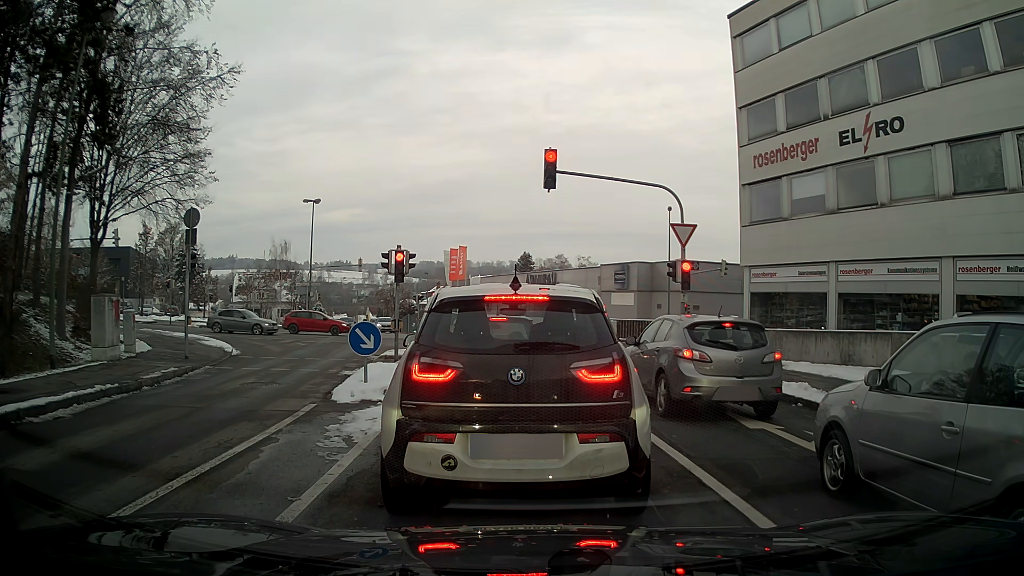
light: Day
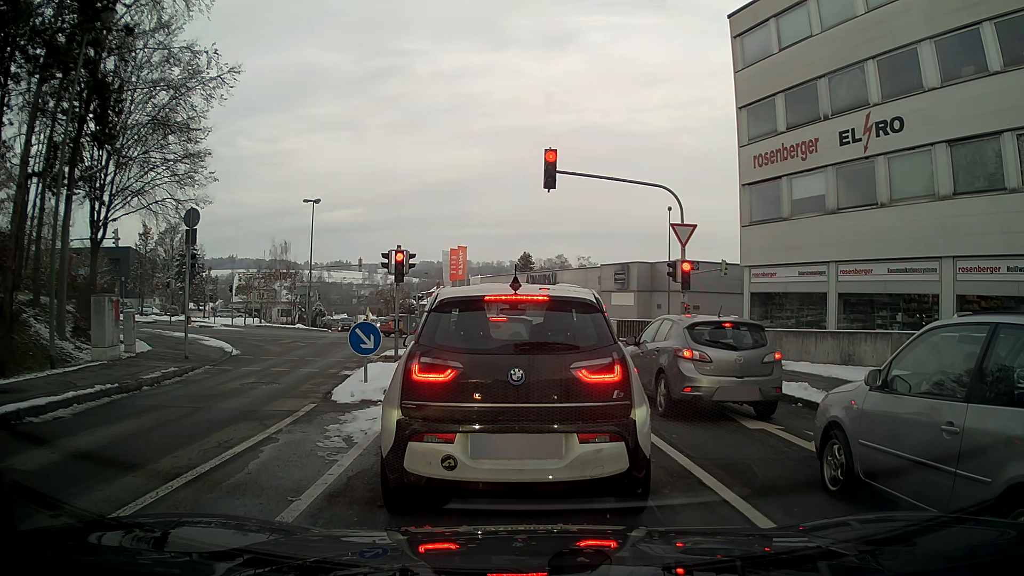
(0.0, 0.0) m; 0°
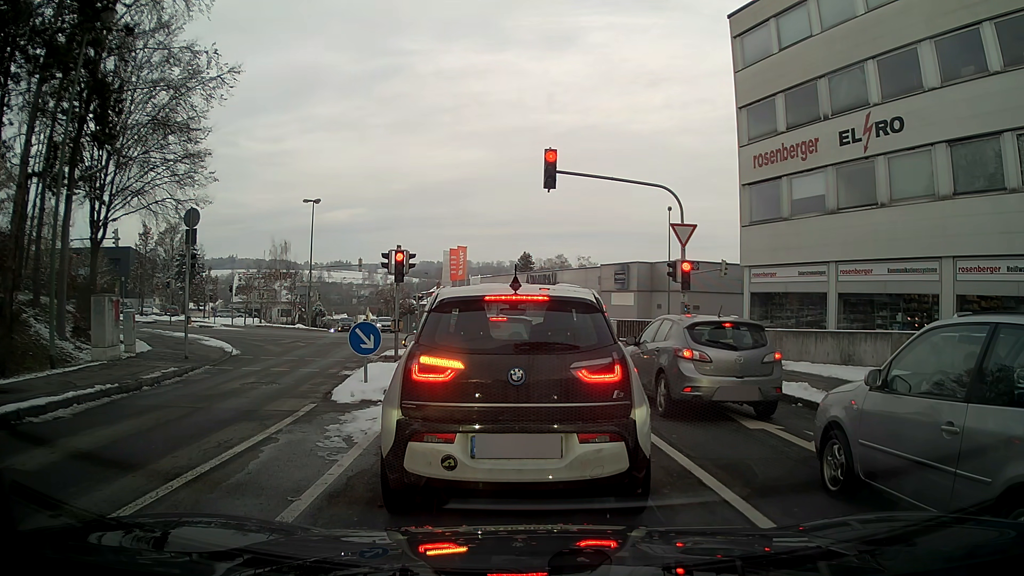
(0.0, 0.0) m; 0°
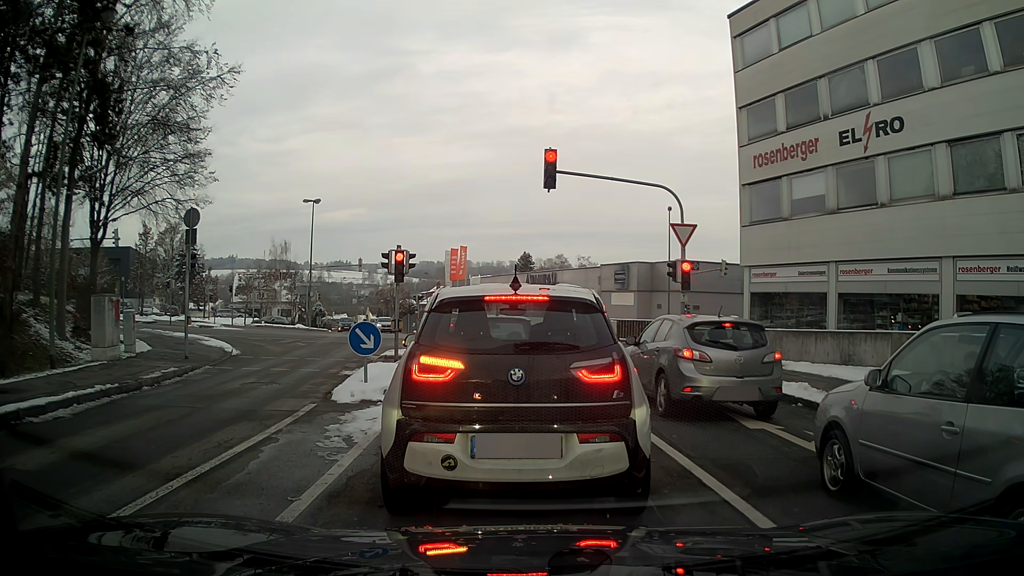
(0.0, 0.0) m; 0°
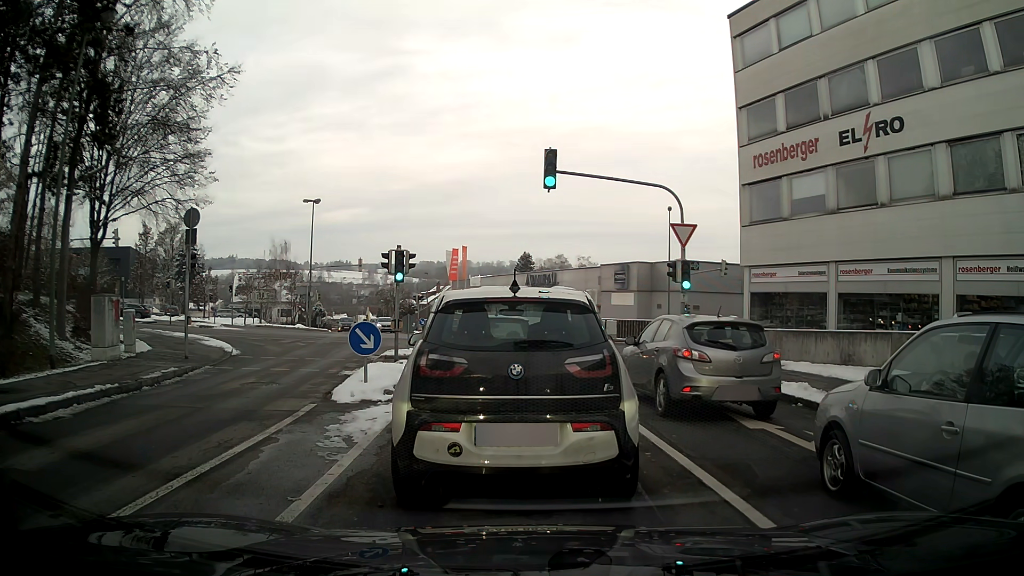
(0.0, 0.0) m; 0°
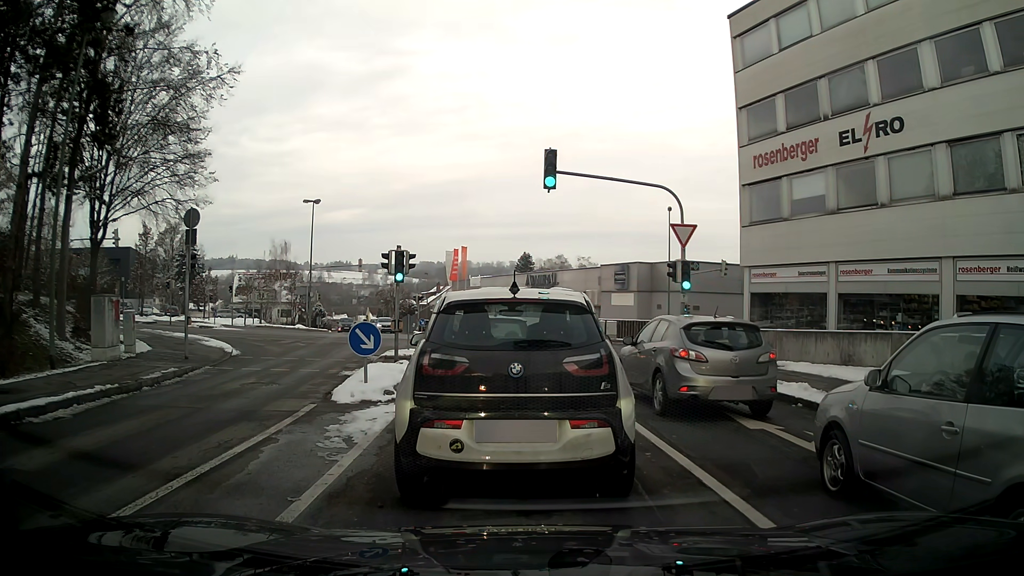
(0.0, 0.0) m; 0°
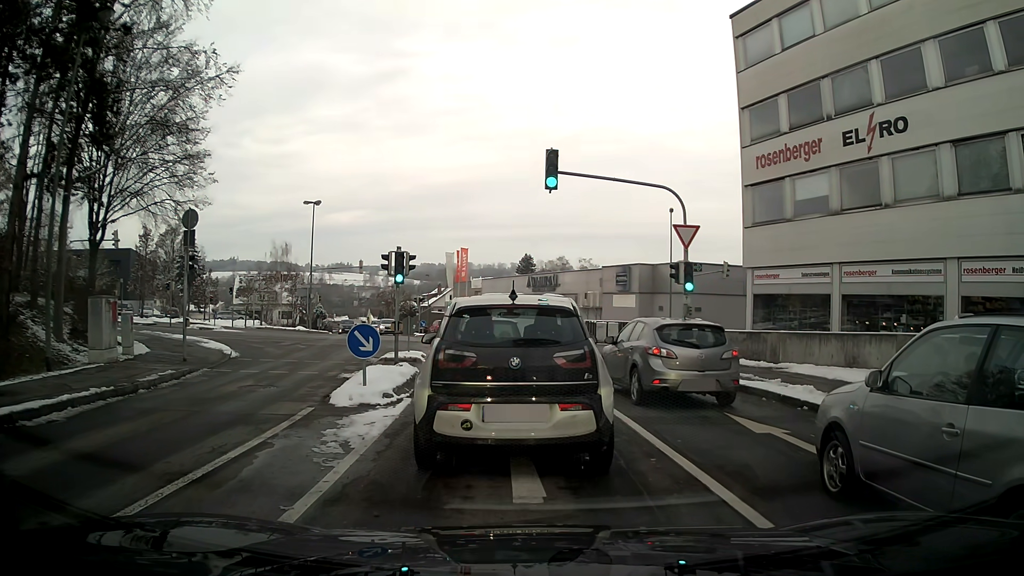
(0.0, +0.2) m; 0°
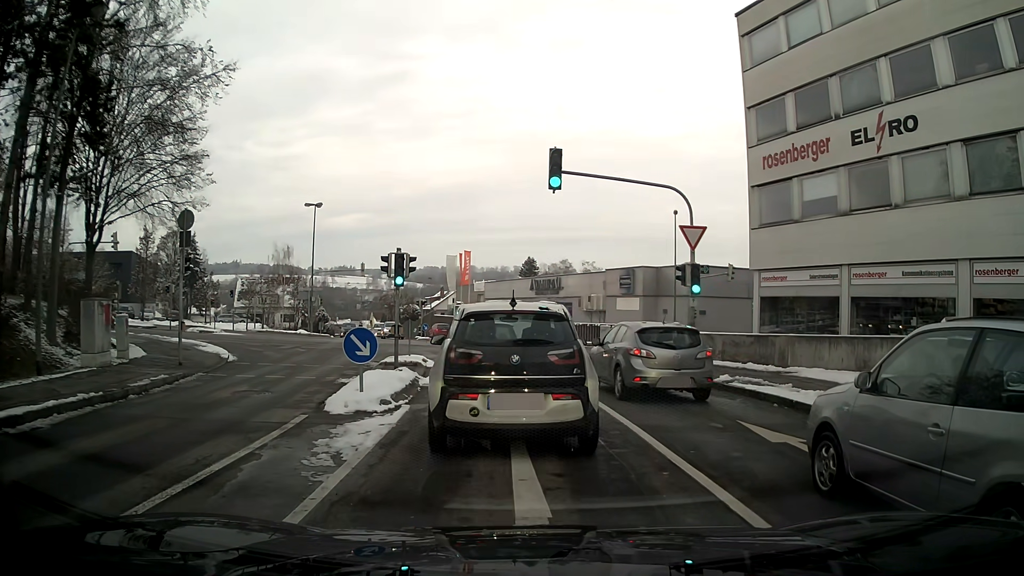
(0.0, +0.5) m; 0°
